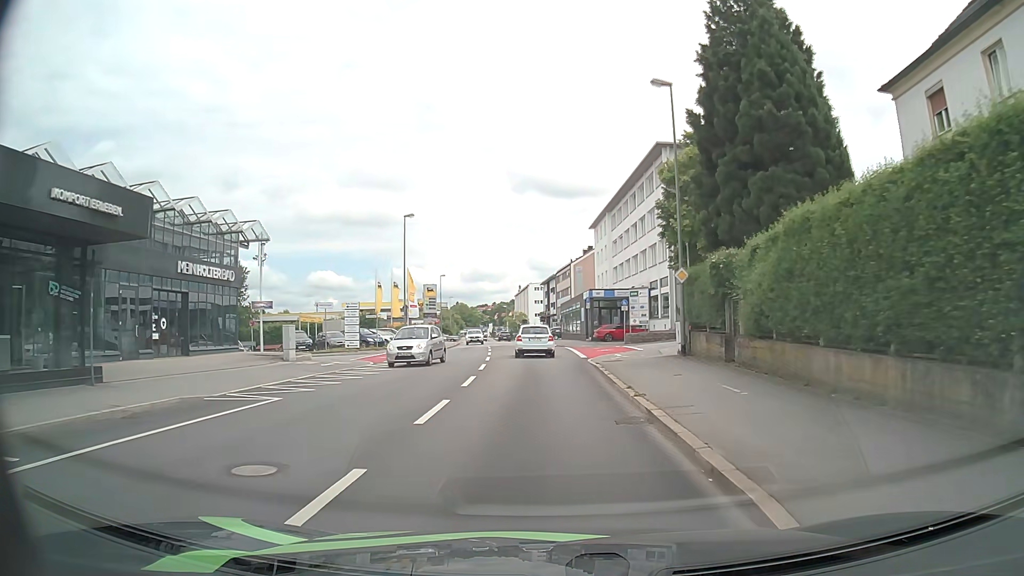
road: tertiary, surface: asphalt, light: Day
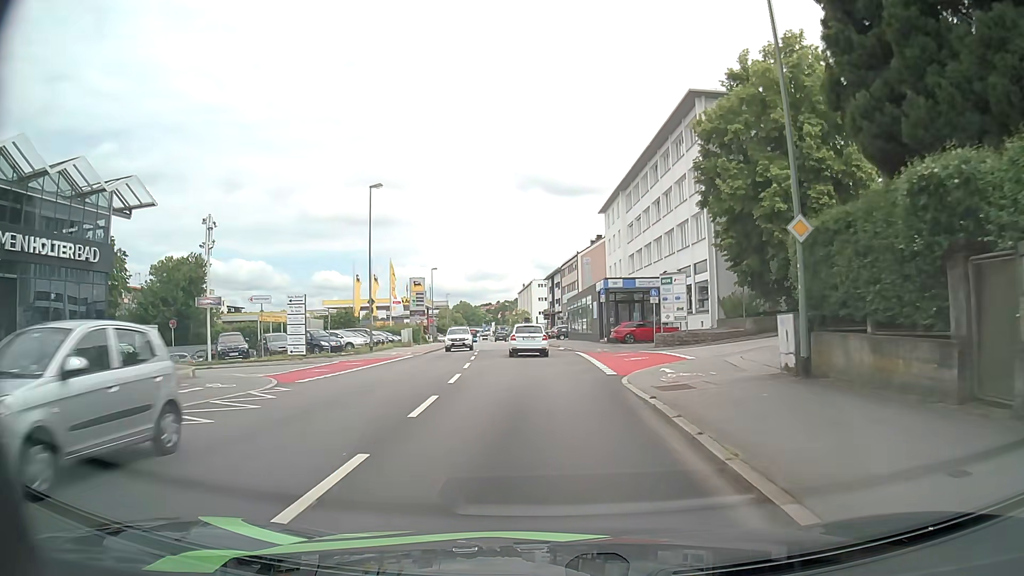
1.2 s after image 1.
(-0.1, +11.3) m; 0°
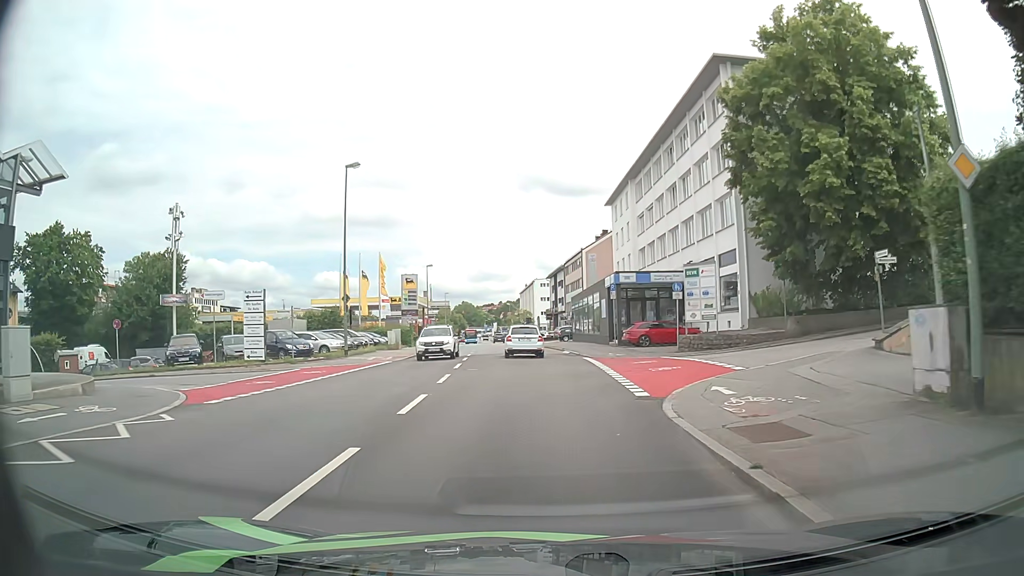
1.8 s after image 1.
(0.0, +5.7) m; 0°
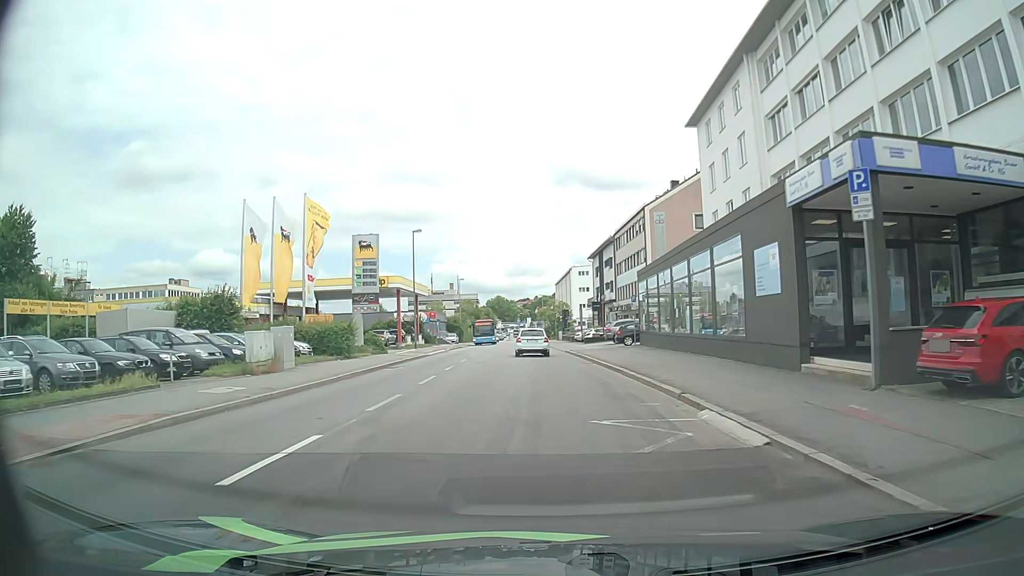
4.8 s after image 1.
(-0.9, +29.1) m; -3°
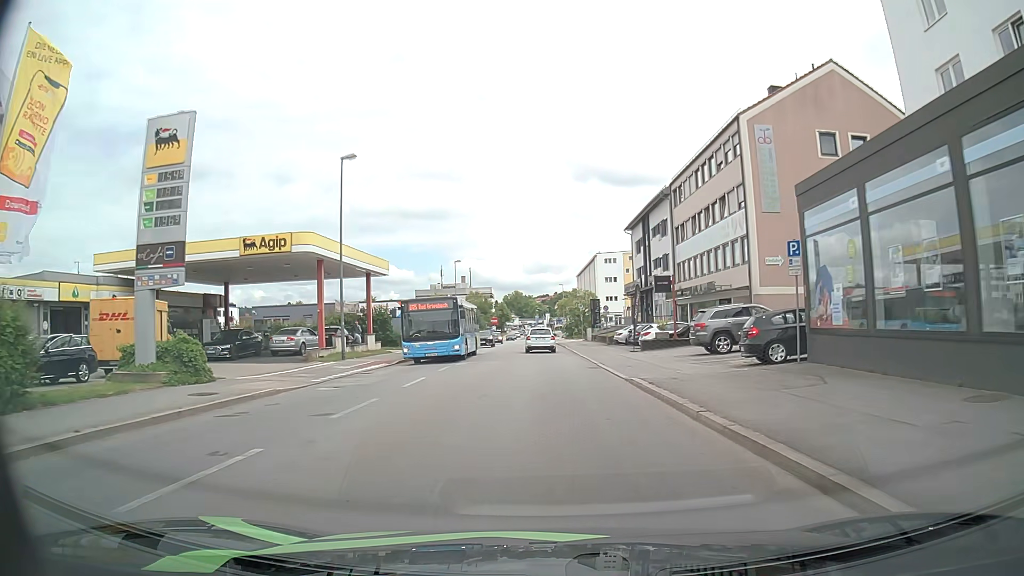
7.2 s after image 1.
(-0.3, +25.6) m; -1°
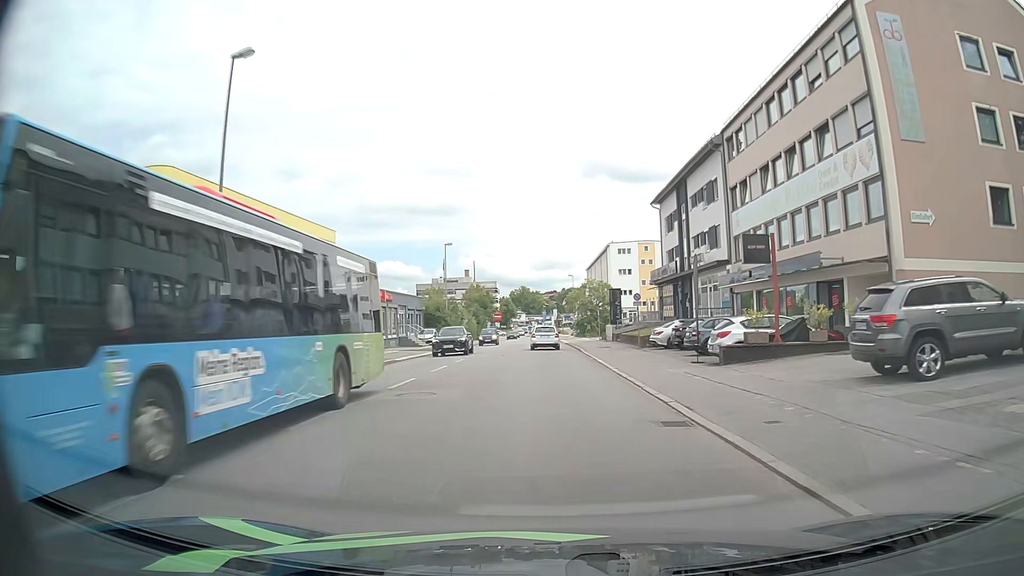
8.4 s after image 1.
(-0.1, +13.9) m; -1°
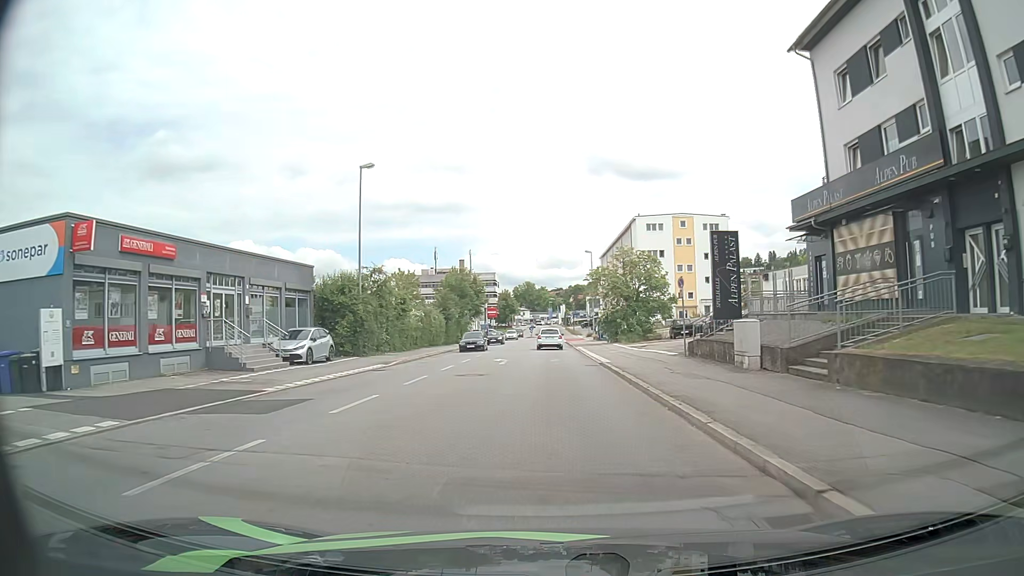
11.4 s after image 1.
(-0.3, +34.2) m; -1°
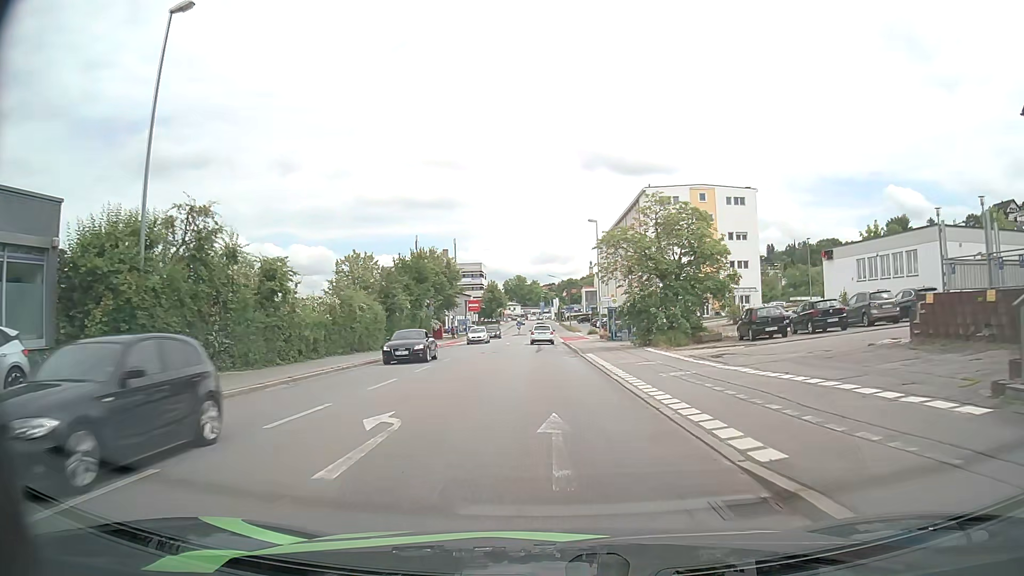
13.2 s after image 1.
(+0.1, +20.1) m; +1°
(0, +10) (0, +20) (0, +30) (0, +40) (0, +50) (0, +60) (-1, +70) (-1, +80) (-1, +90) (-1, +100) m
